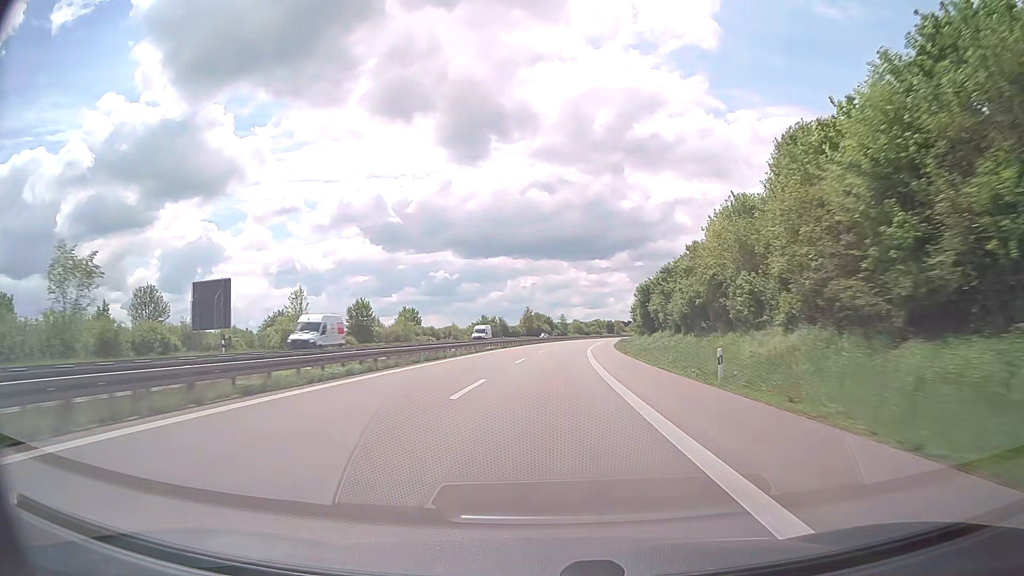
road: trunk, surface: asphalt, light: Day
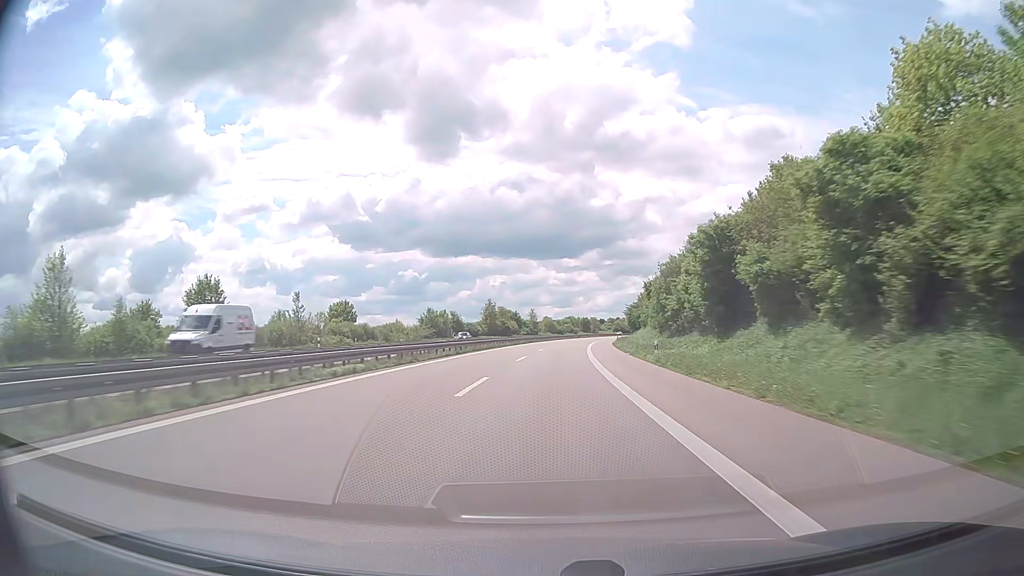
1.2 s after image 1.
(+0.8, +35.7) m; +3°
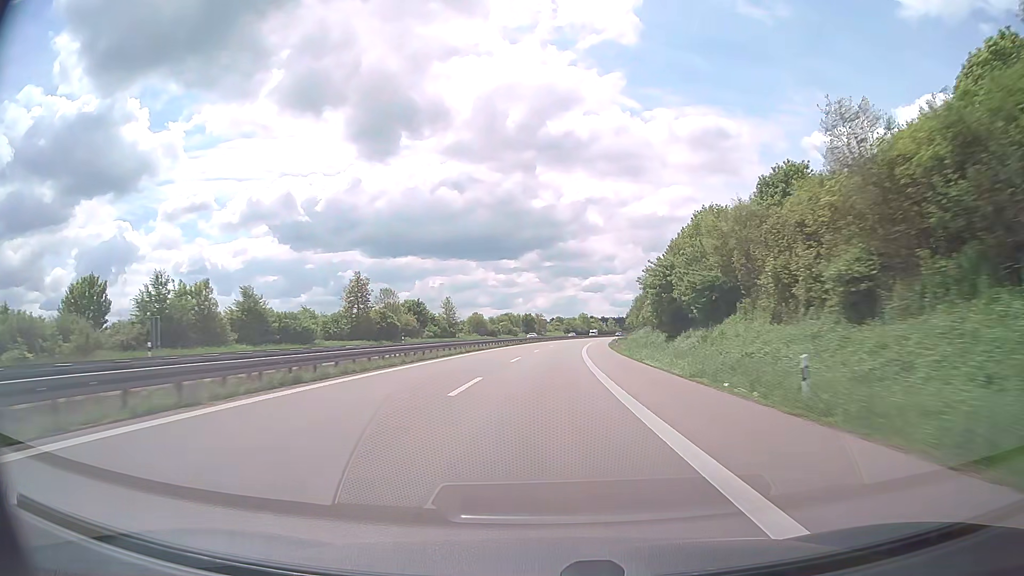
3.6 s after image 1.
(+3.2, +71.8) m; +5°
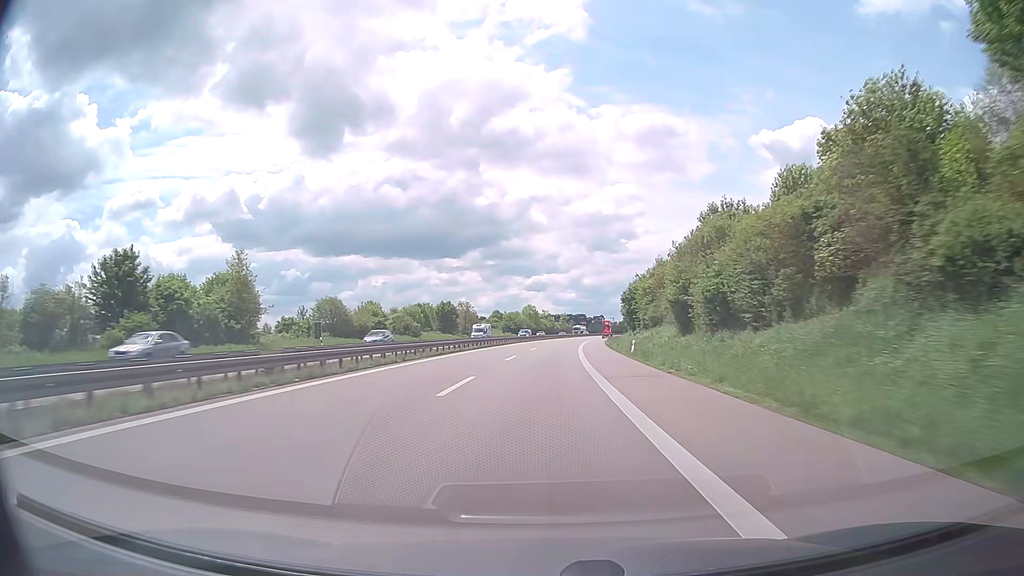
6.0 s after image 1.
(+3.1, +72.3) m; +5°
